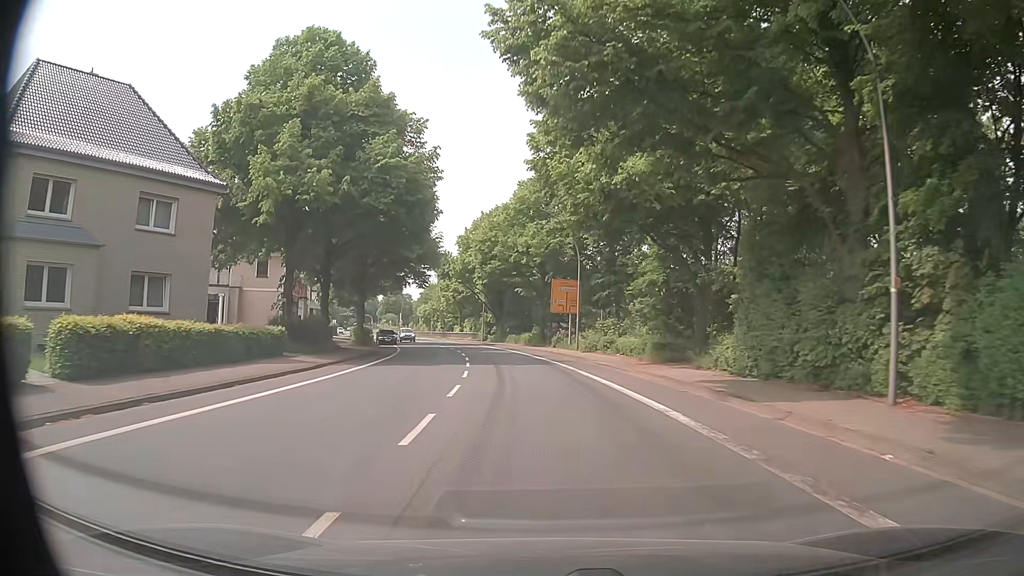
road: primary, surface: asphalt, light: Day
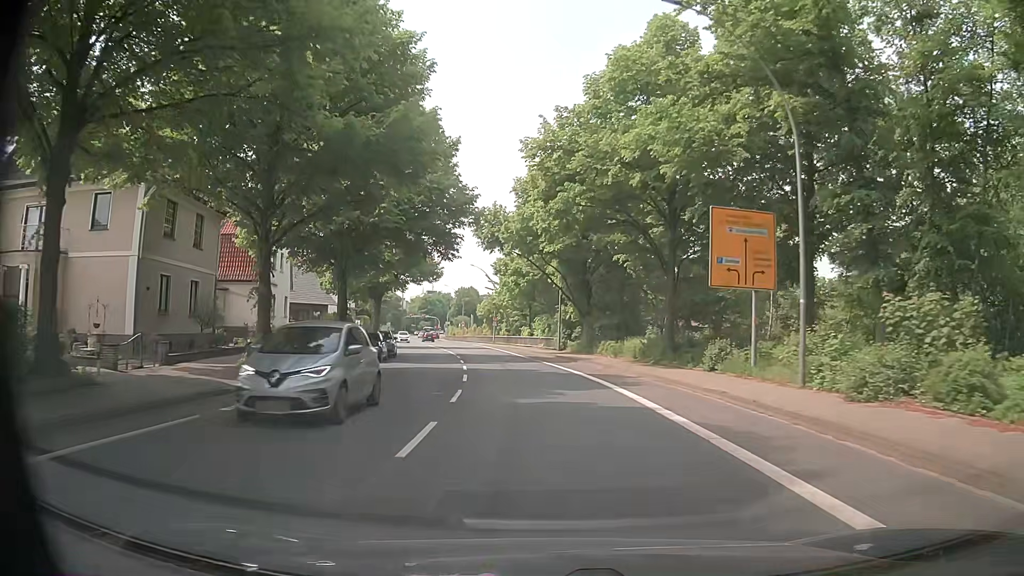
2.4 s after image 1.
(-1.7, +30.6) m; -7°
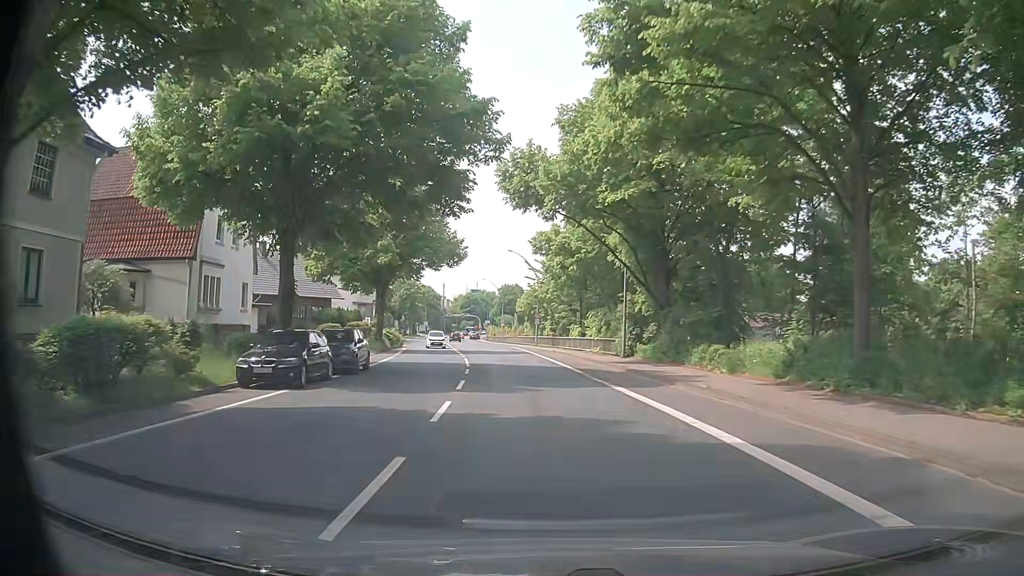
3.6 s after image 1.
(-0.5, +15.3) m; -4°
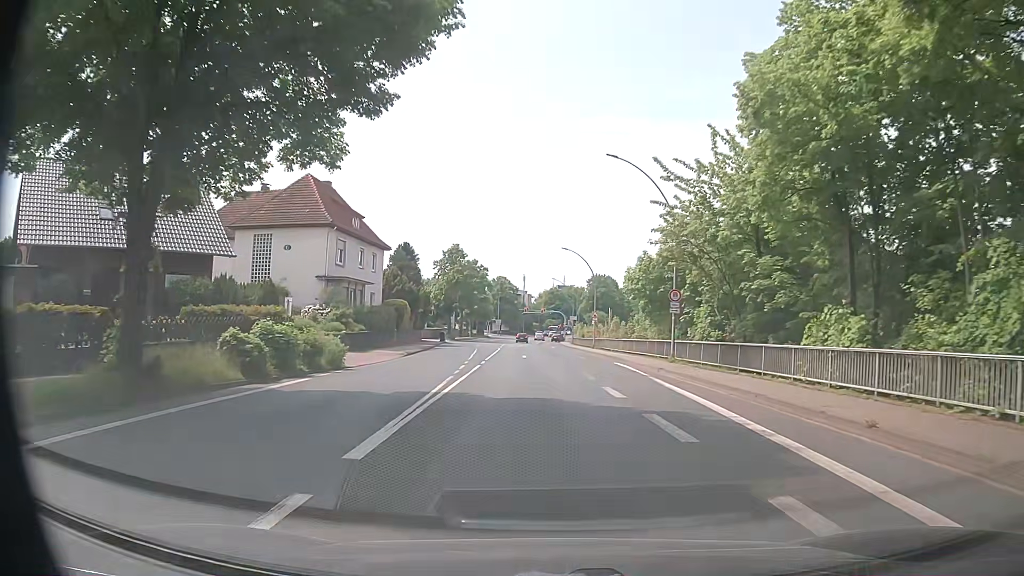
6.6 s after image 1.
(-2.6, +38.2) m; -7°
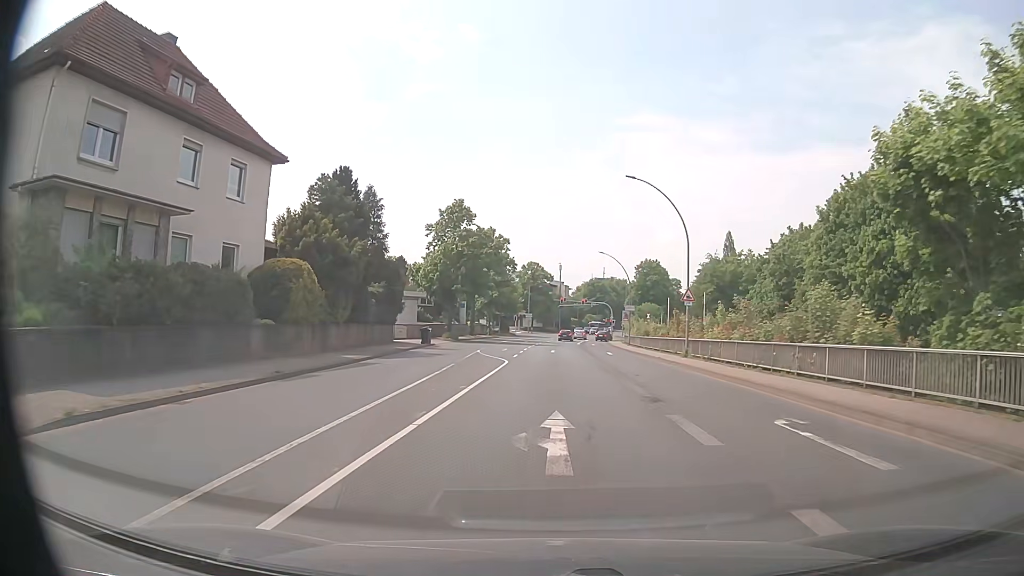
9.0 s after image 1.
(-1.0, +30.2) m; -4°
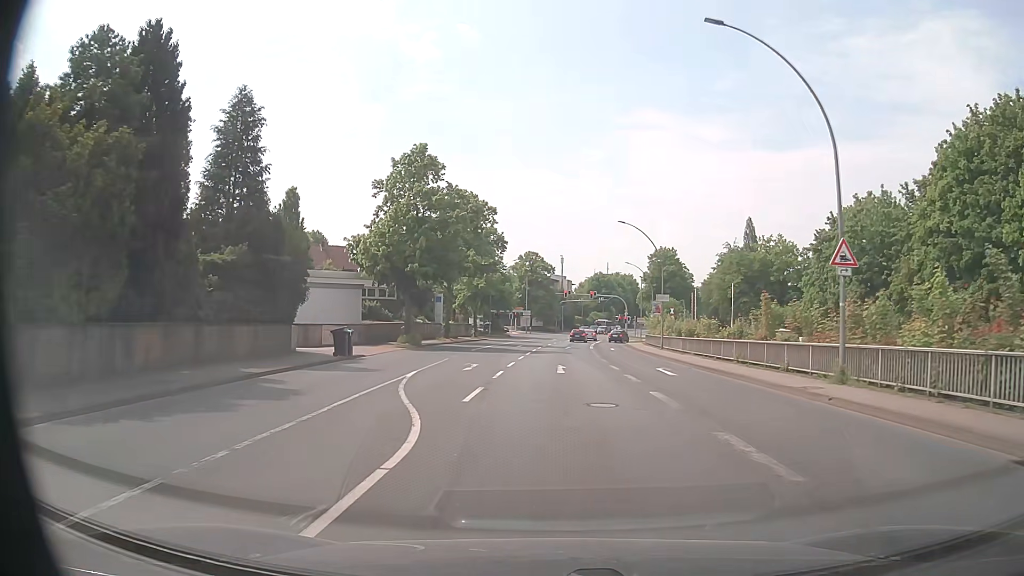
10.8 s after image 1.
(0.0, +19.7) m; 0°
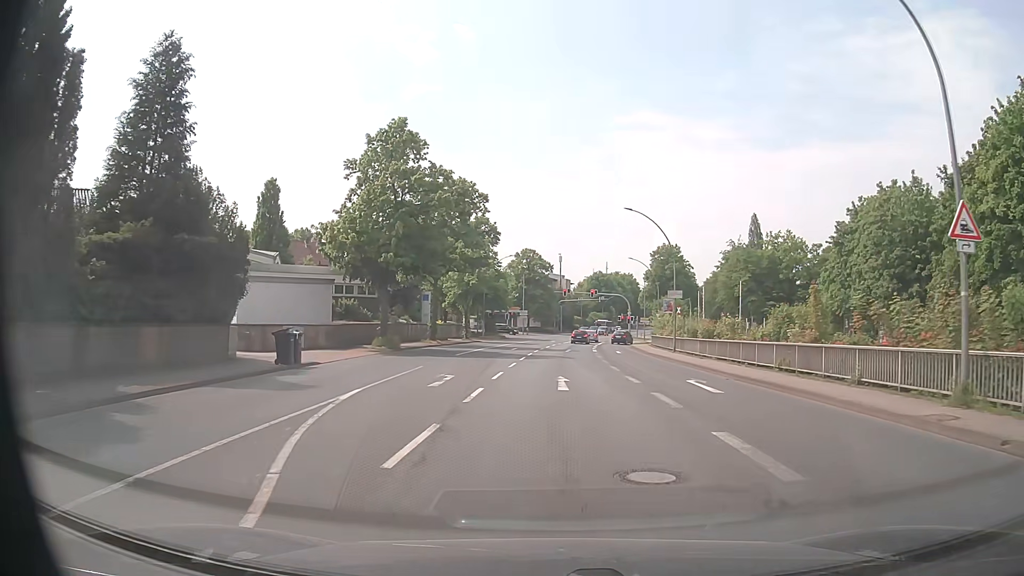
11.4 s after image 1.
(0.0, +5.9) m; 0°
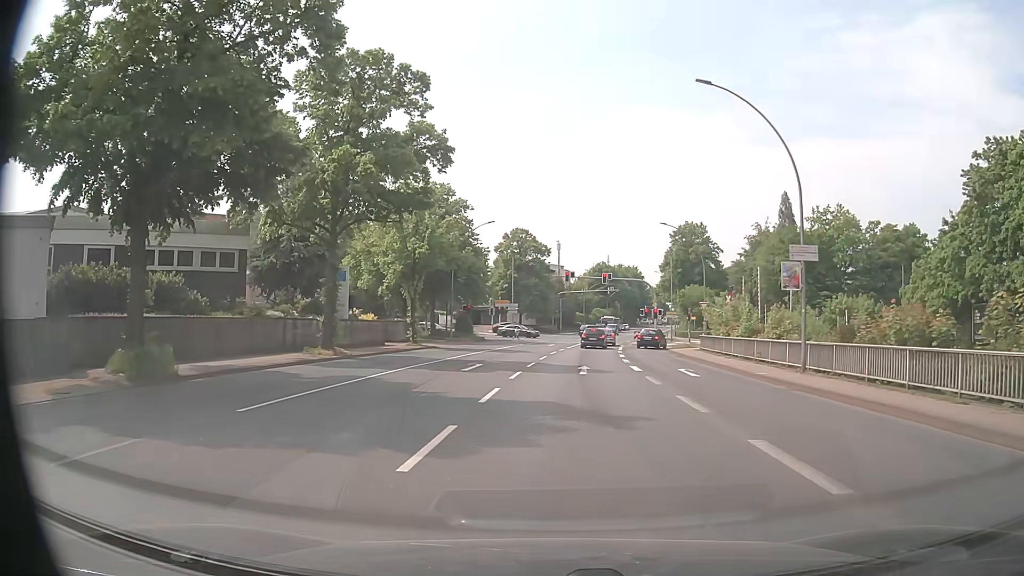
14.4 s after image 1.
(0.0, +24.1) m; 0°
(0, +10) (0, +20) (+1, +30) (+2, +40) (+3, +50) (+4, +60) (+6, +70) (+7, +80) (+9, +89) (+11, +99) m
